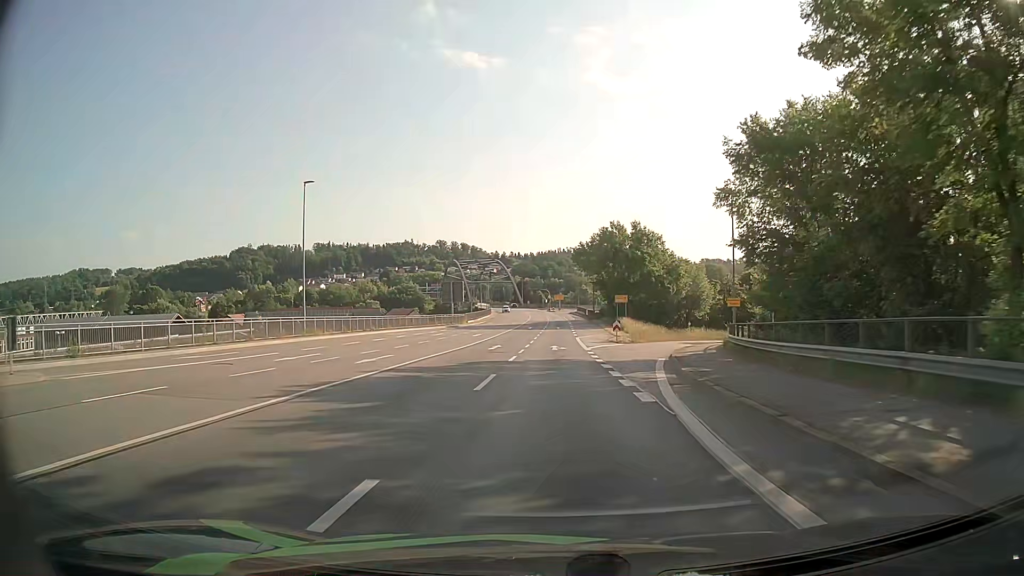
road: primary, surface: asphalt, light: Day
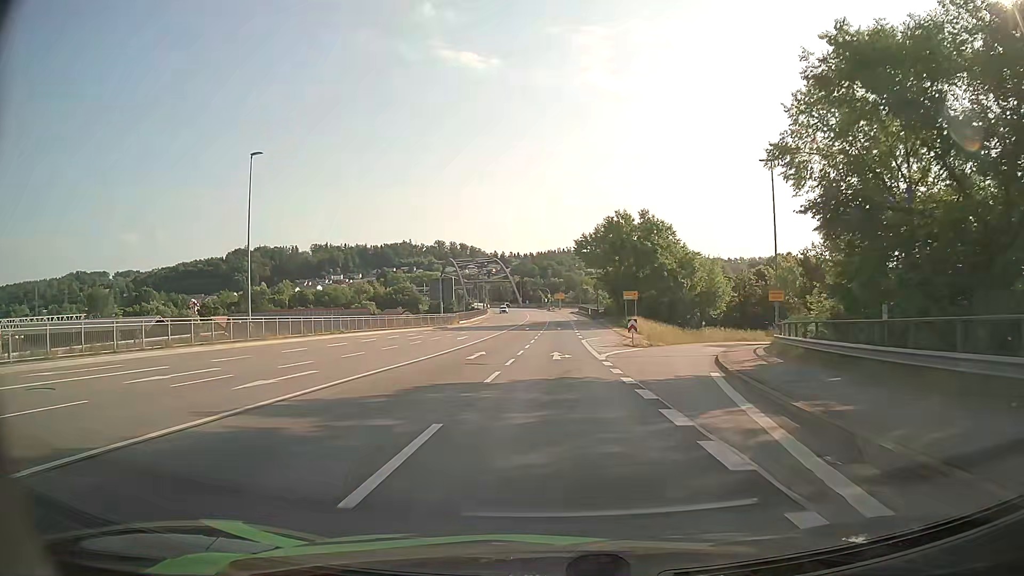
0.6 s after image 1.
(0.0, +8.9) m; 0°
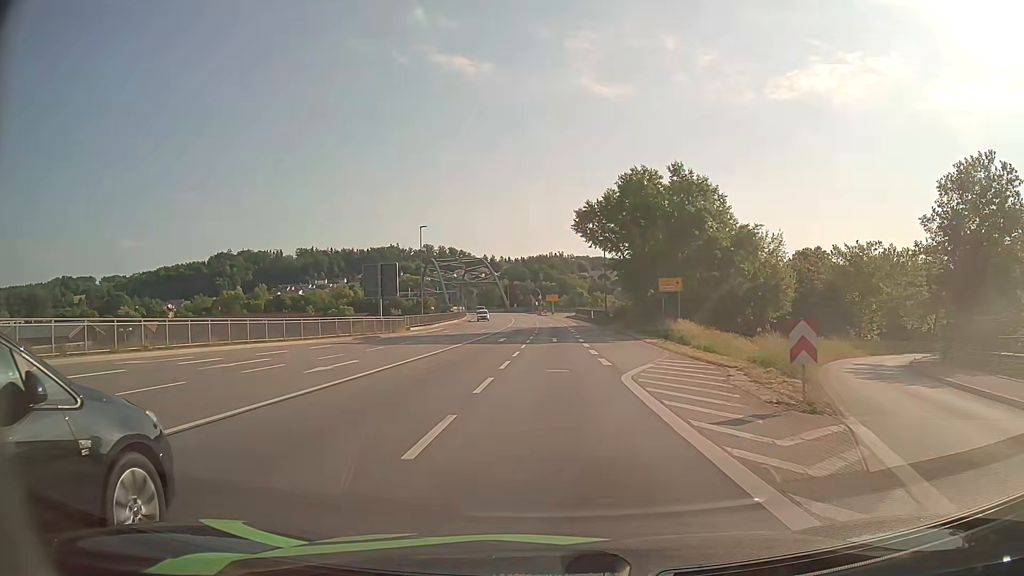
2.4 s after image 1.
(0.0, +26.2) m; +1°
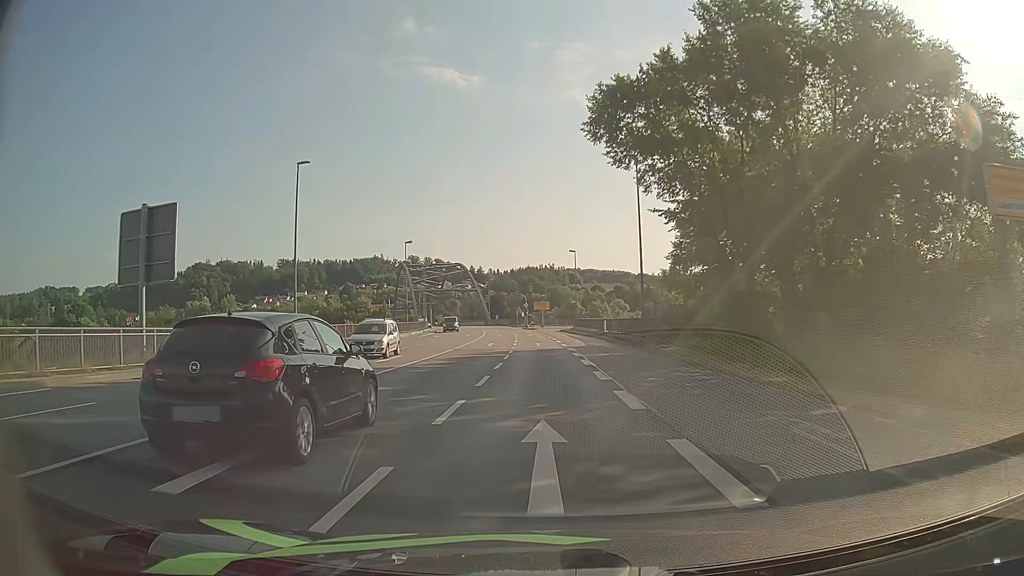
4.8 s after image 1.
(+0.1, +33.1) m; +1°
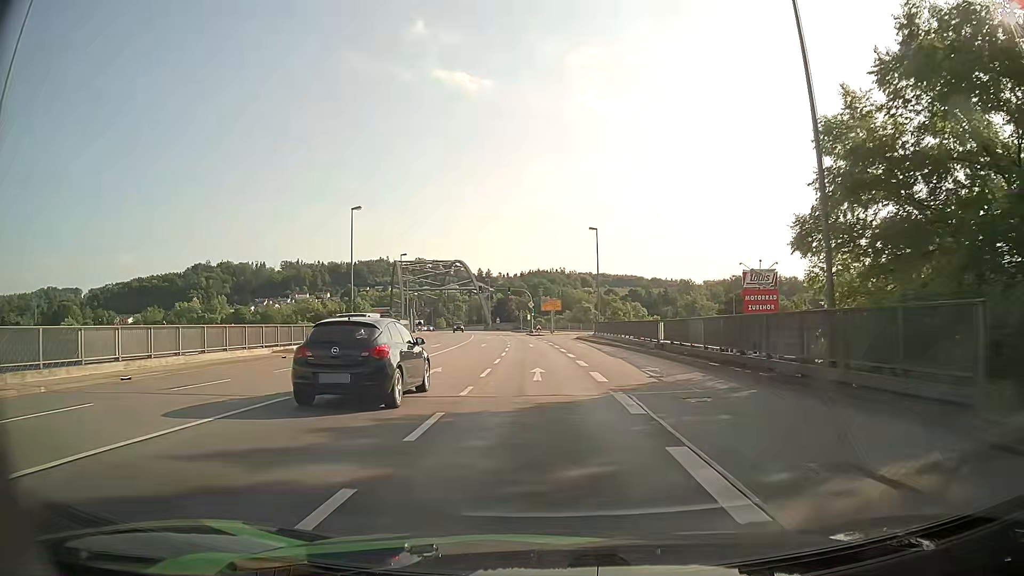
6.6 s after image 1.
(-0.1, +24.3) m; -1°
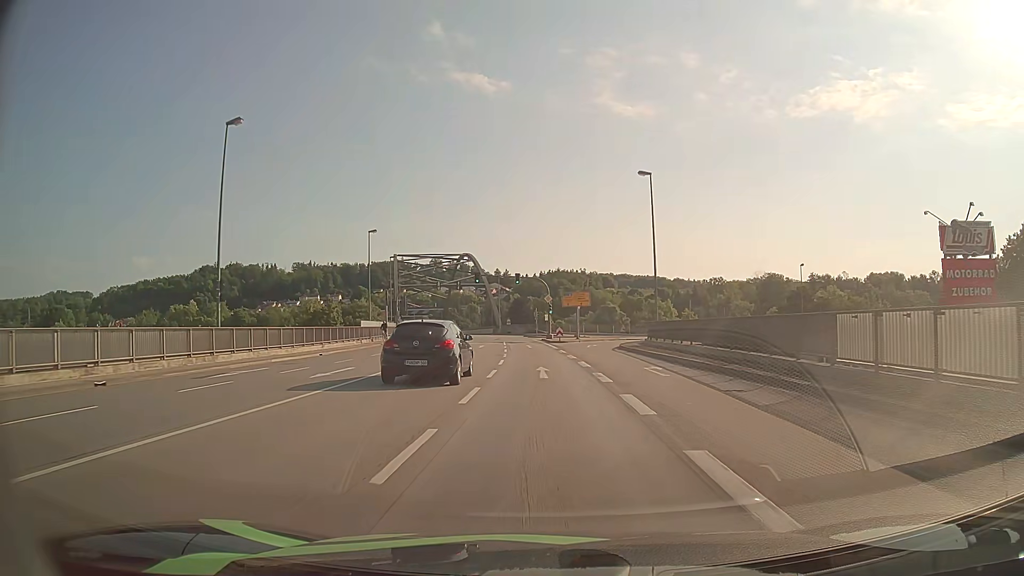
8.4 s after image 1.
(-0.3, +24.3) m; -1°
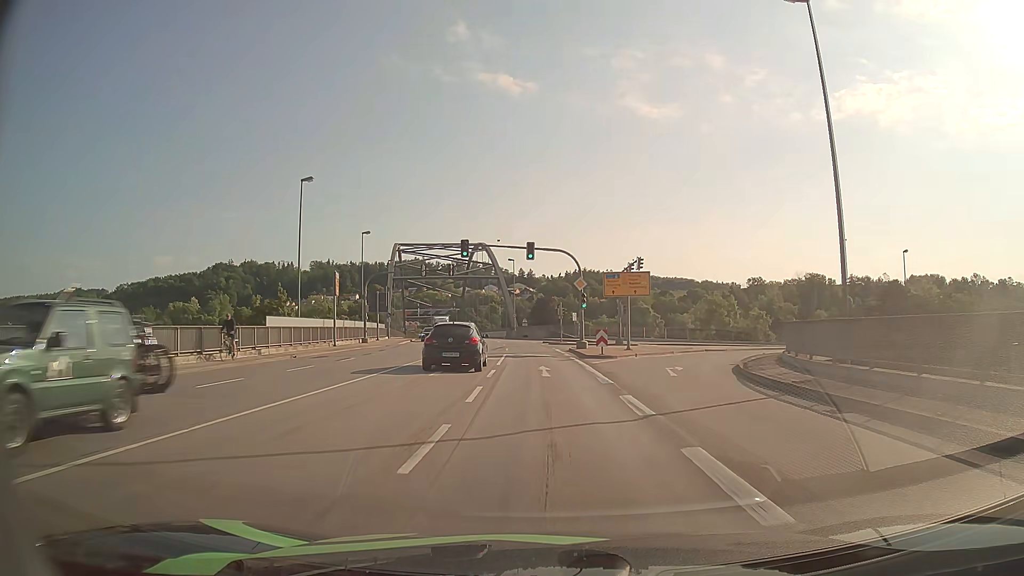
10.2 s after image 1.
(-0.4, +23.5) m; -2°
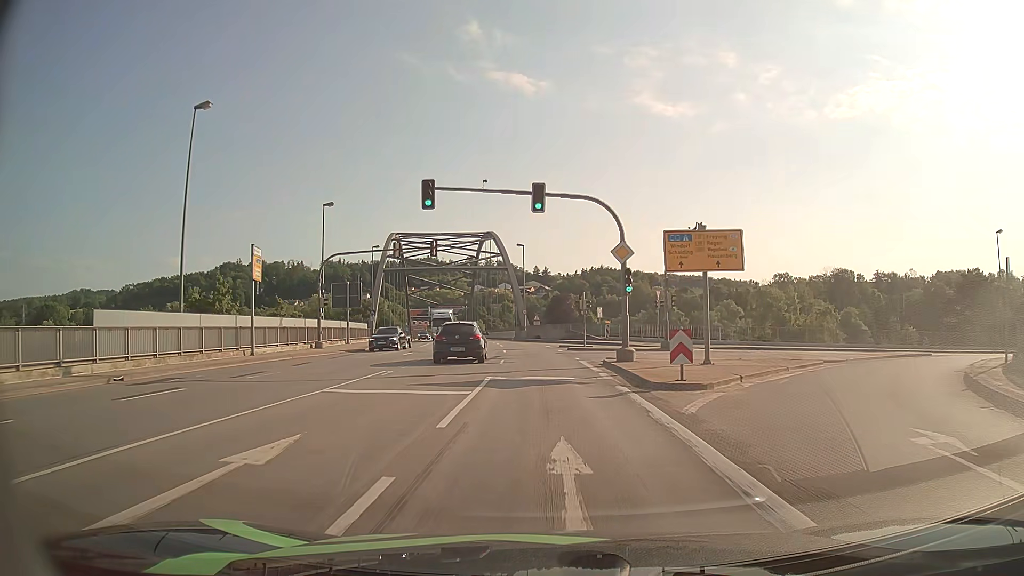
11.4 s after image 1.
(-0.2, +15.3) m; -1°
(0, +10) (0, +20) (-1, +30) (-1, +40) (-2, +50) (-4, +60) (-5, +70) (-7, +80) (-8, +89) (-10, +99) m
